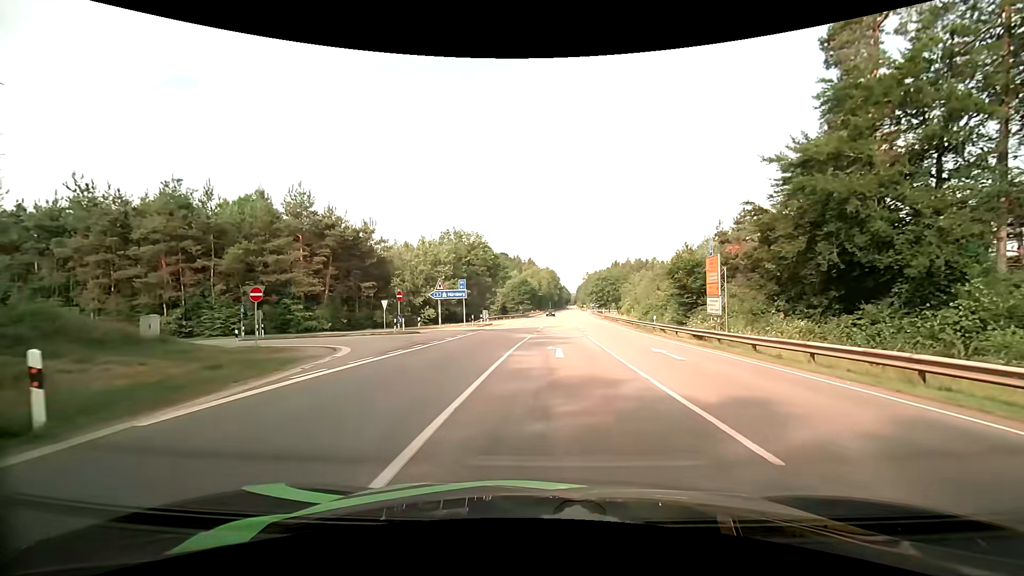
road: secondary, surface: asphalt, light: Day
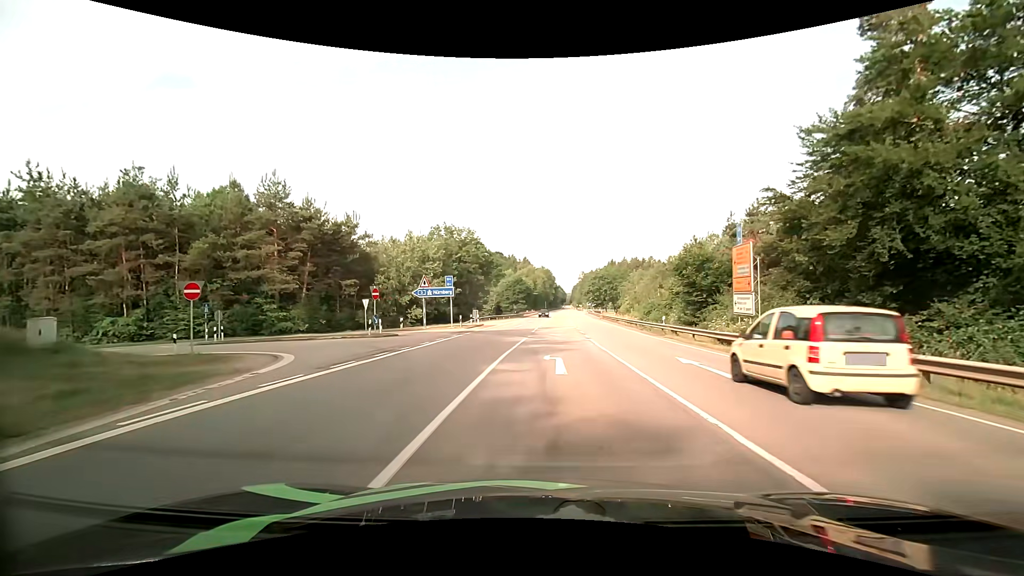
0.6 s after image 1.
(0.0, +4.2) m; 0°
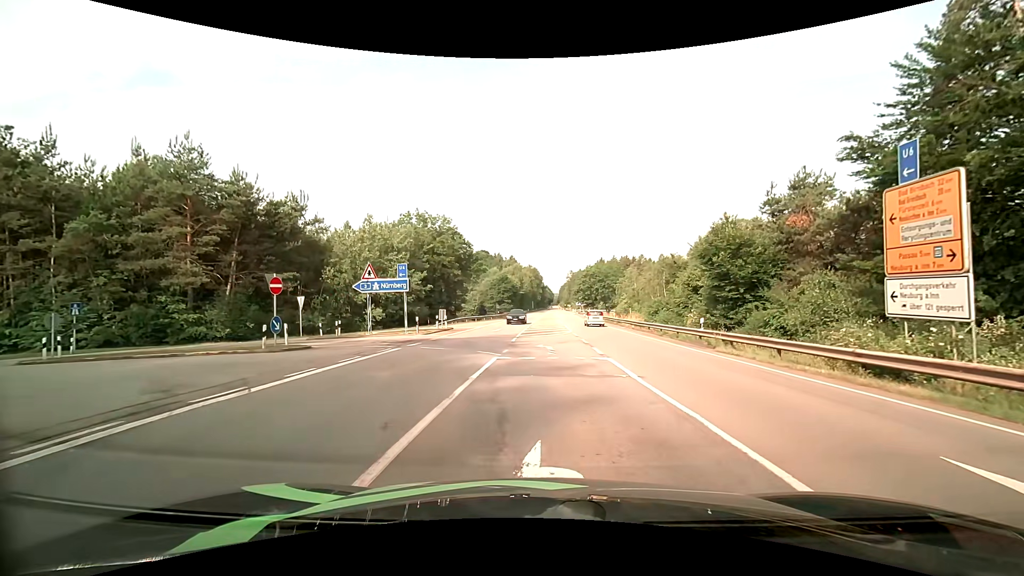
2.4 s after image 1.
(+0.2, +10.3) m; +2°
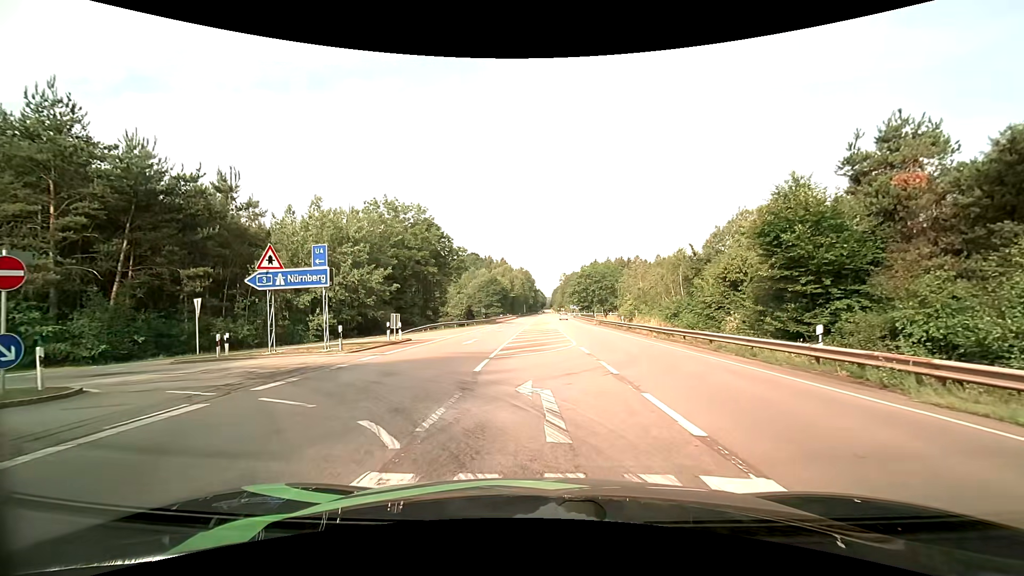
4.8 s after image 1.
(+0.1, +10.6) m; +1°
(-2, +10) (-10, +16) (-19, +17) (-29, +16) (-39, +15) (-49, +14) (-59, +14) (-69, +14) (-79, +14) (-89, +15) m
